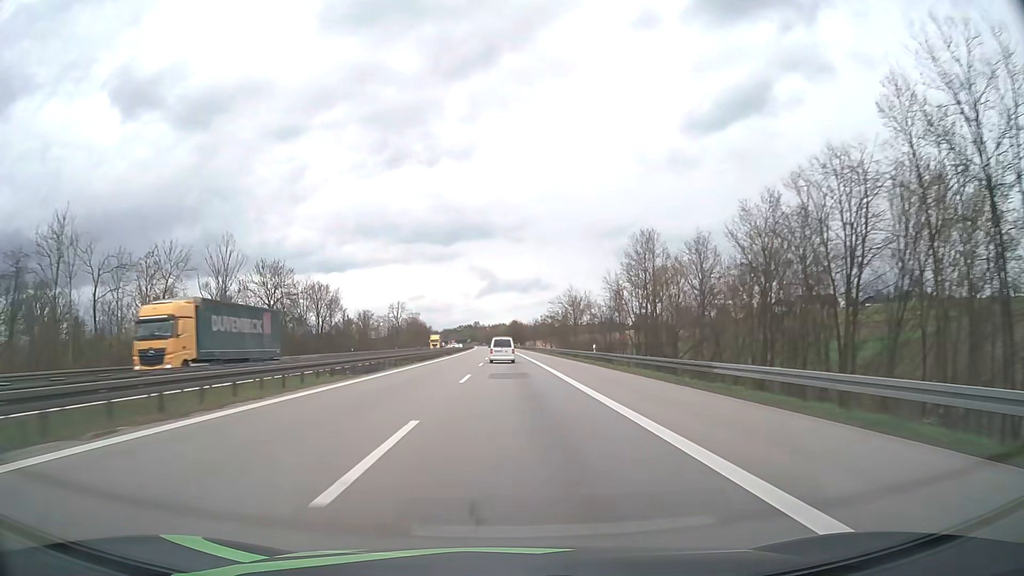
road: motorway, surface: asphalt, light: Day
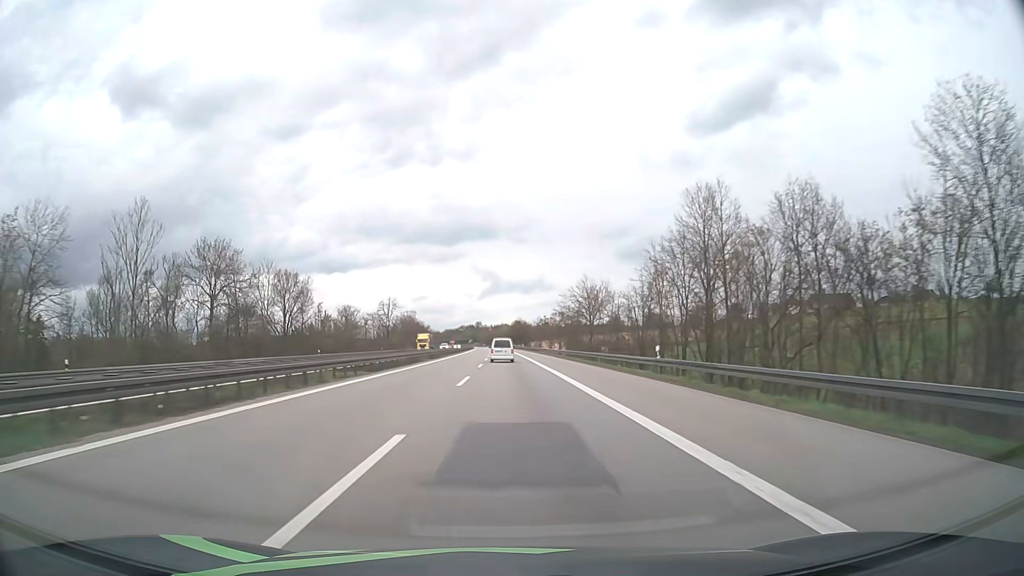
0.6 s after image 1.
(-0.1, +19.9) m; 0°
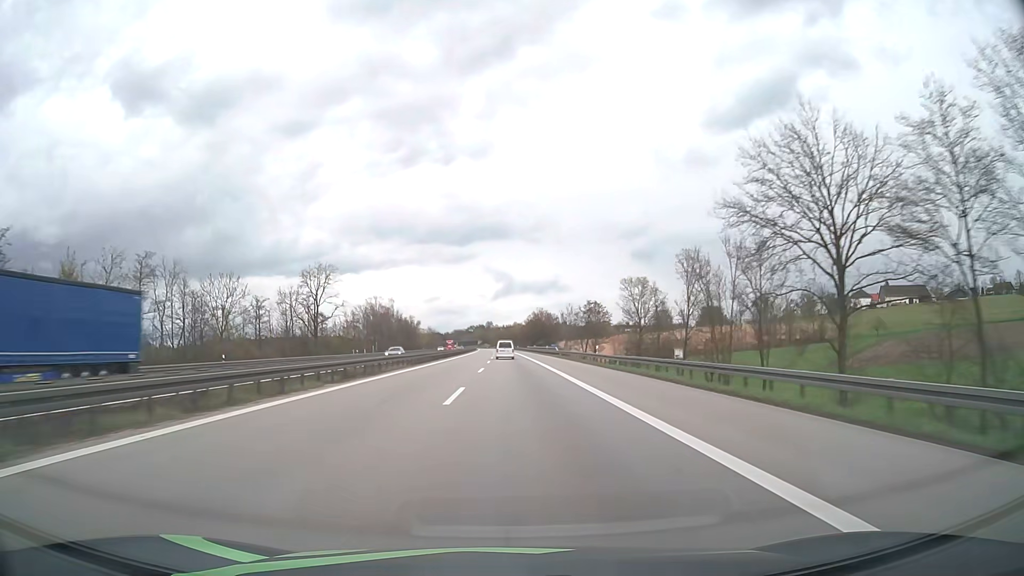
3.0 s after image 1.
(-0.8, +79.6) m; -1°
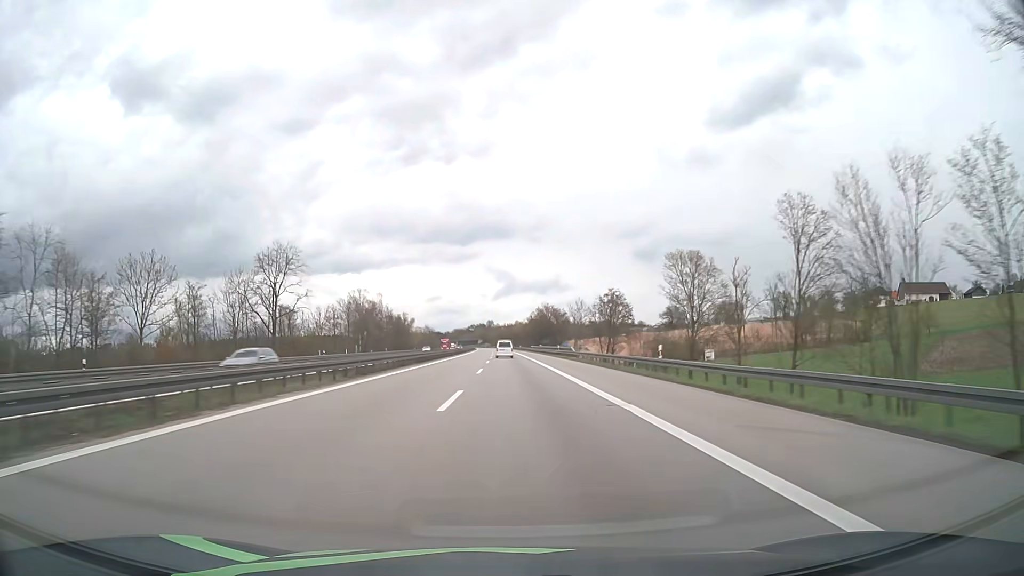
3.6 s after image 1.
(0.0, +20.0) m; 0°
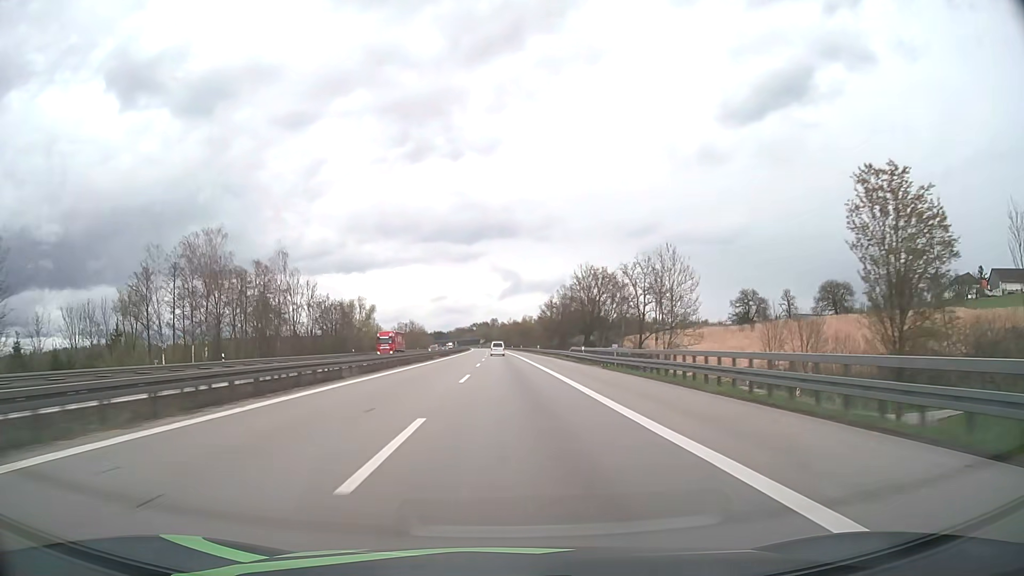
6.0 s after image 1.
(-0.3, +80.0) m; 0°
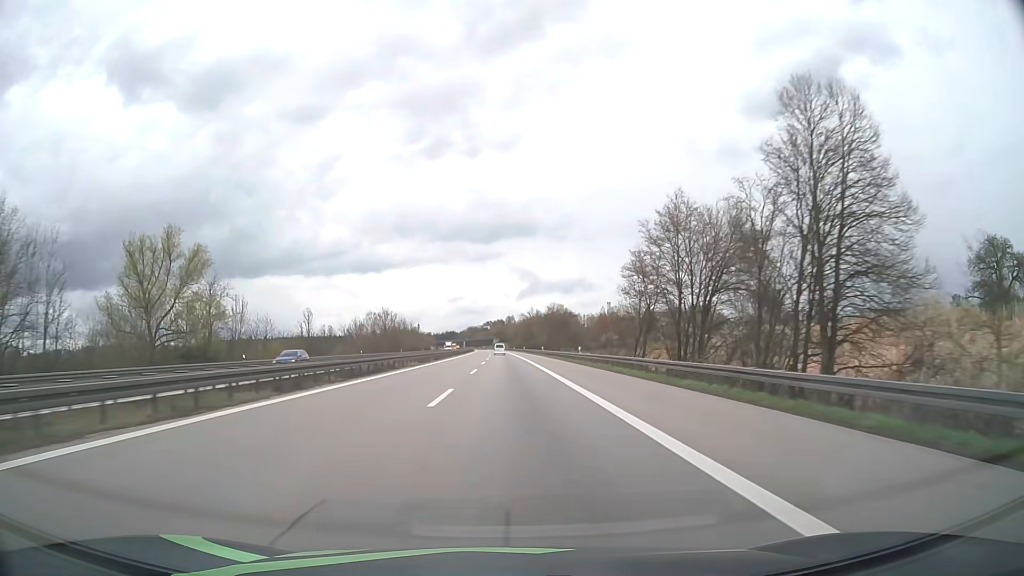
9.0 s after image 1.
(-1.2, +100.4) m; -1°
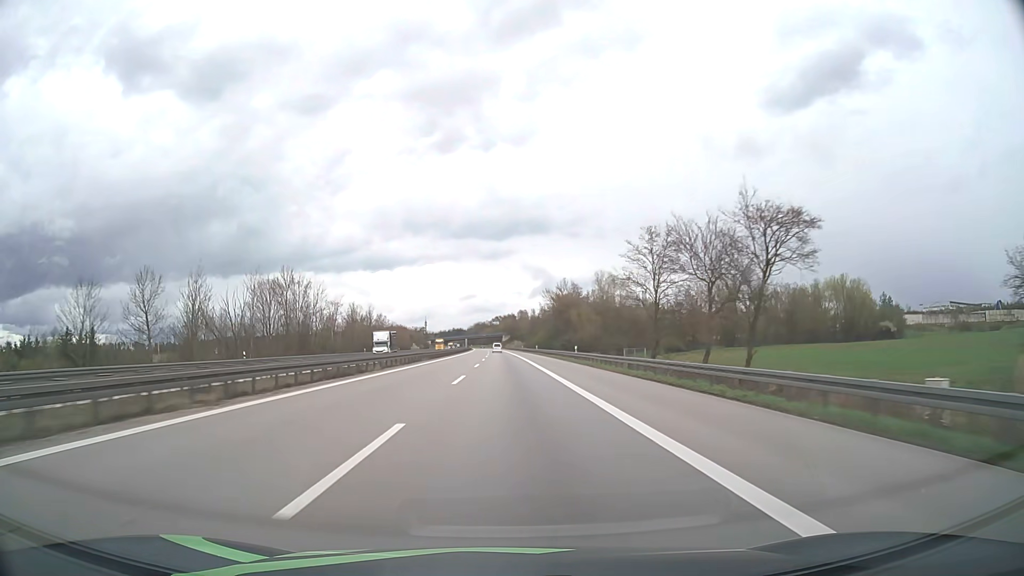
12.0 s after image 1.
(-0.9, +100.8) m; -1°
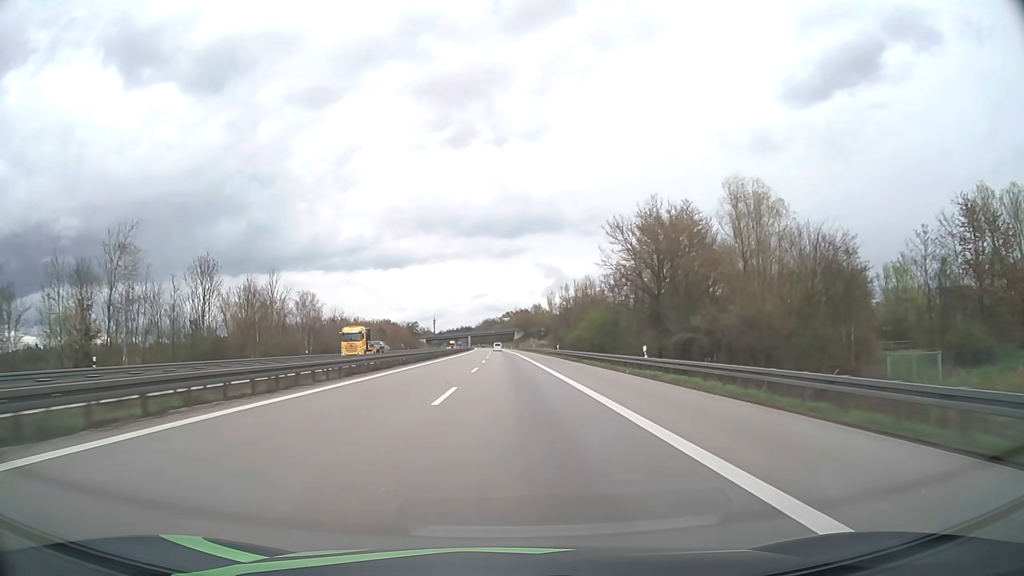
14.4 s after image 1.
(-0.8, +80.9) m; -1°
(0, +10) (0, +20) (0, +30) (0, +40) (0, +50) (0, +60) (0, +70) (0, +80) (-1, +90) (-1, +100) m
